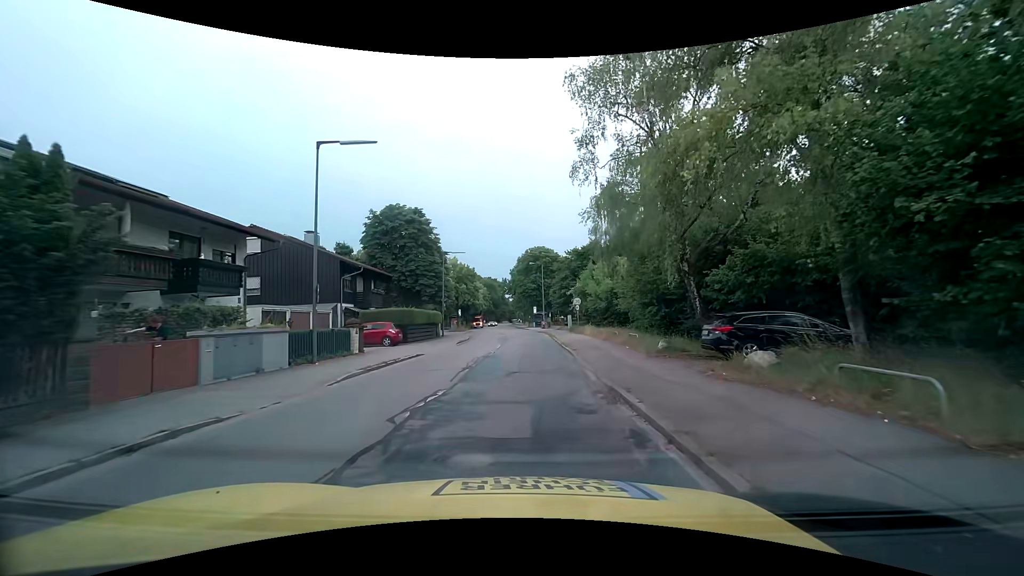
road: tertiary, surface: asphalt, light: Day
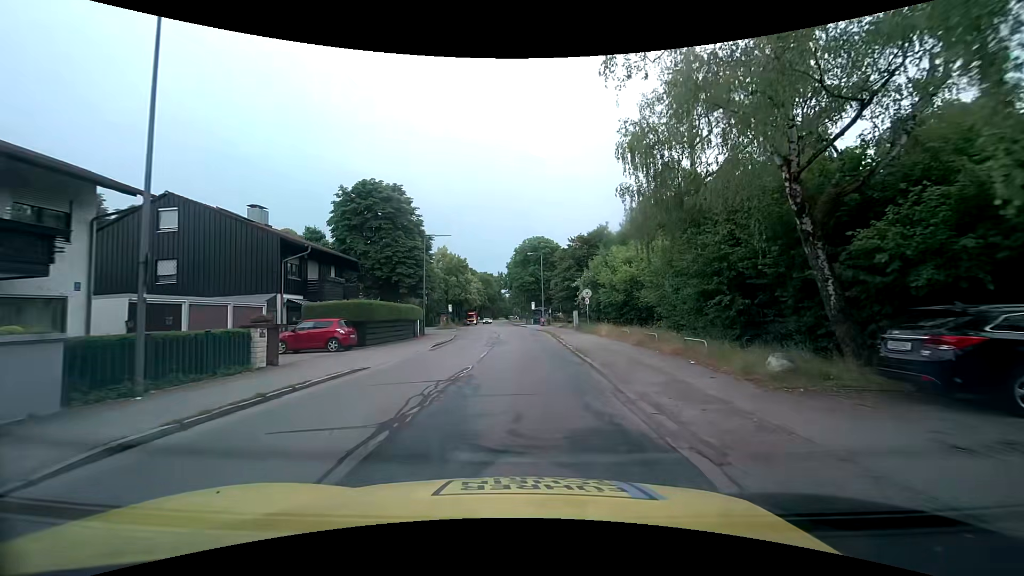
(+0.1, +8.1) m; -1°
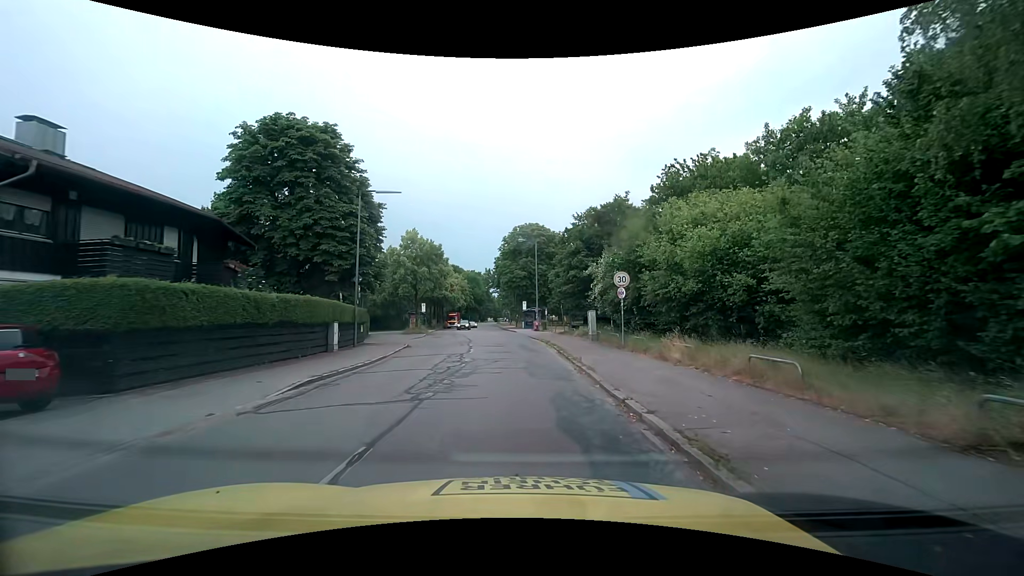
(+0.5, +14.5) m; +3°
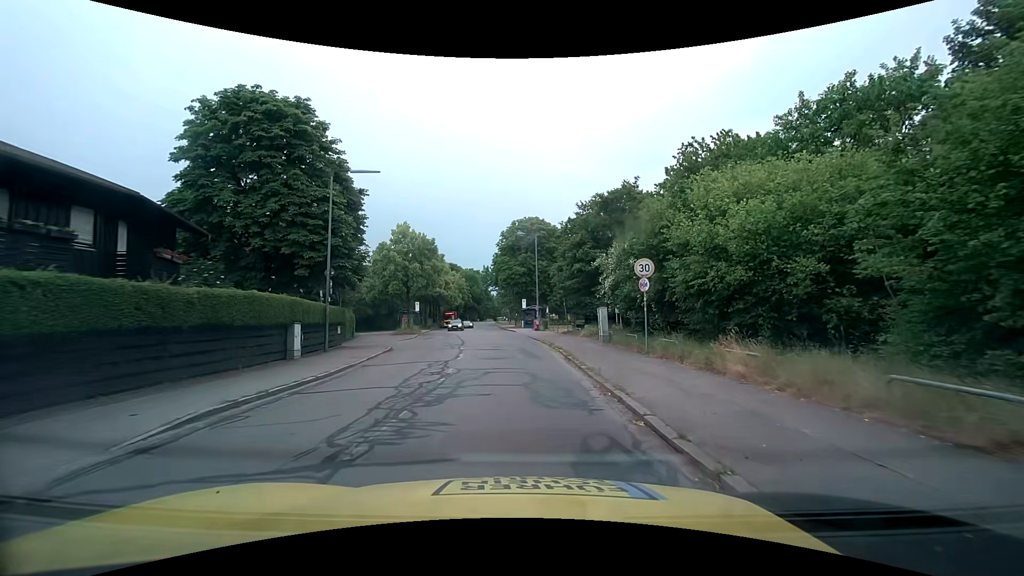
(0.0, +3.8) m; 0°
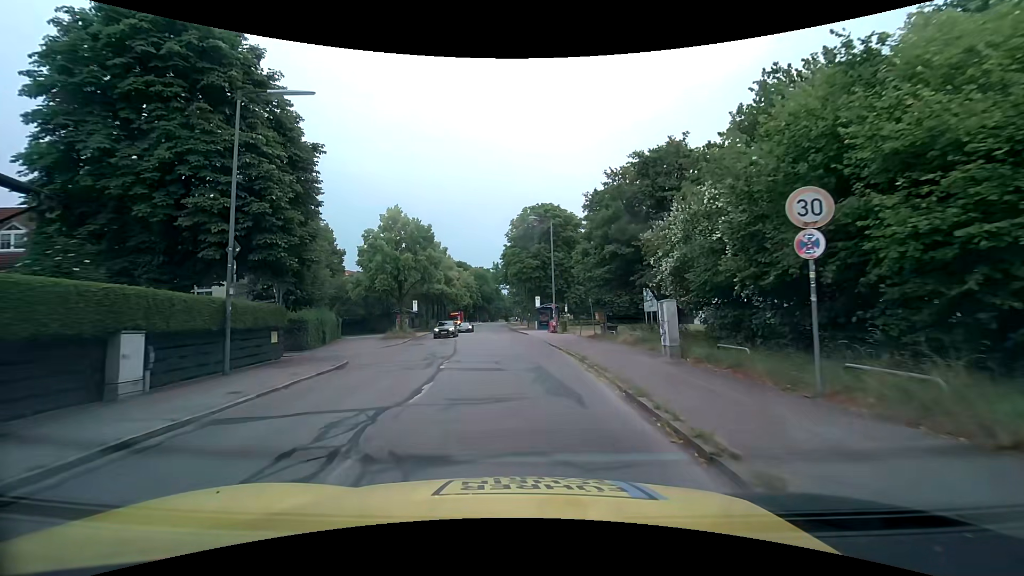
(0.0, +8.7) m; -1°
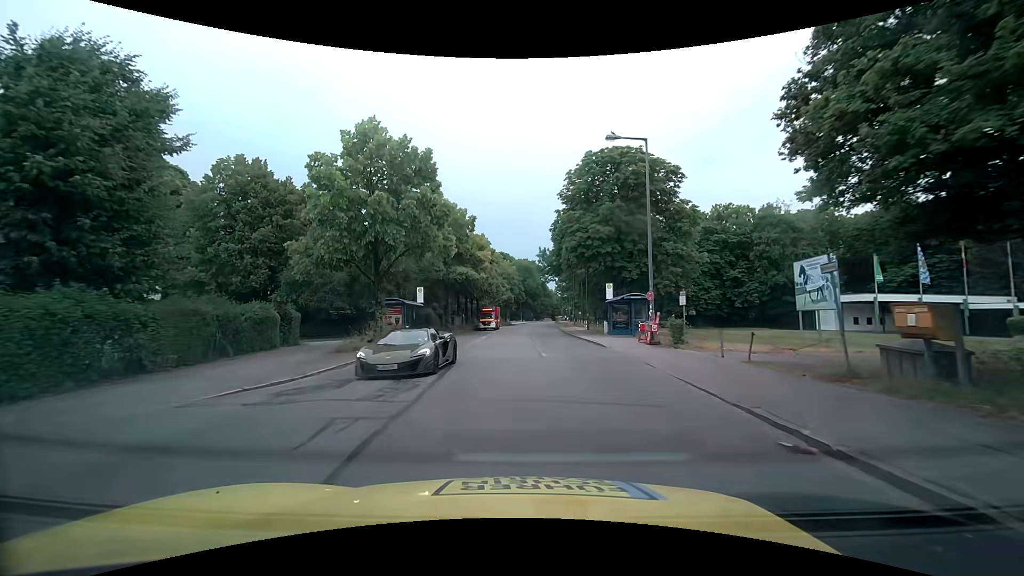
(-1.1, +20.2) m; -6°
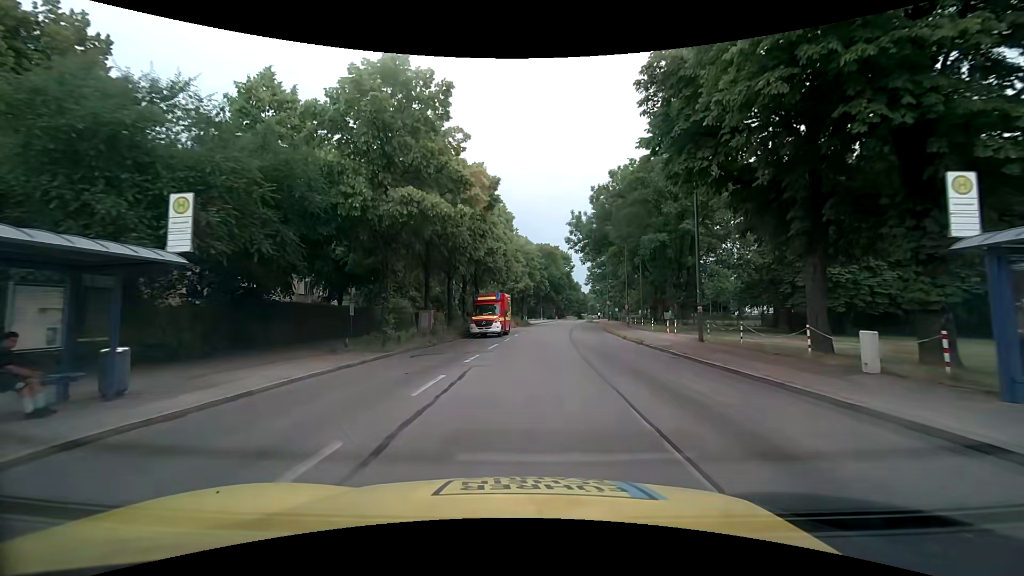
(-0.6, +27.8) m; -1°
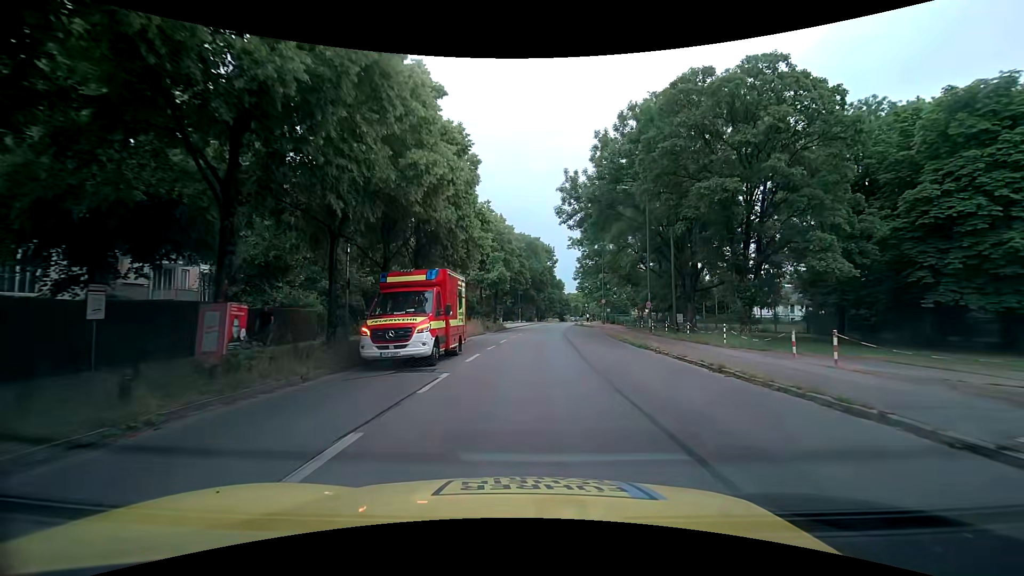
(+0.2, +17.7) m; +3°
(0, +10) (0, +20) (+1, +30) (+1, +40) (+2, +50) (+3, +60) (+4, +70) (+5, +80) (+7, +90) (+9, +99) m
